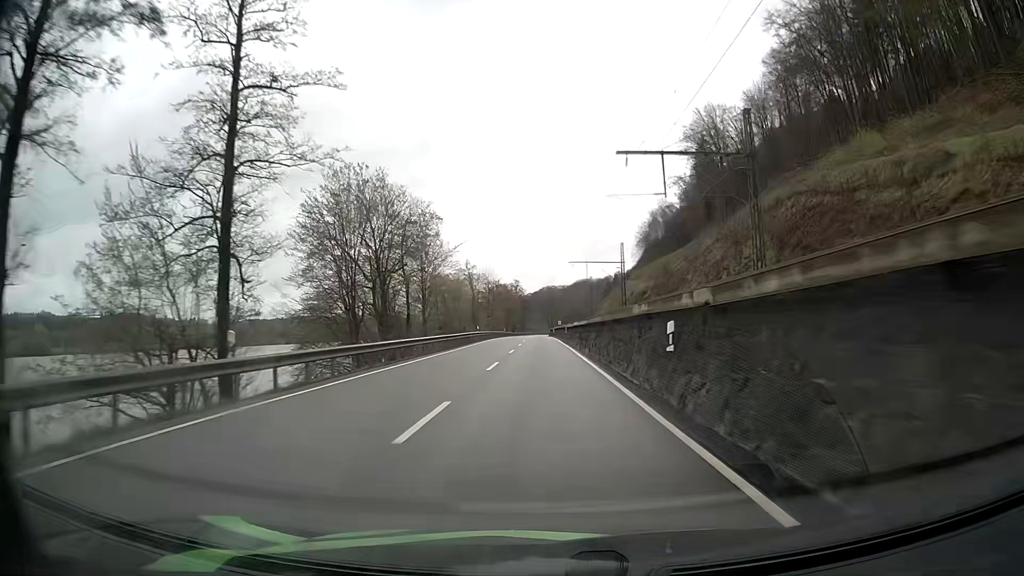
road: primary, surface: asphalt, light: Day
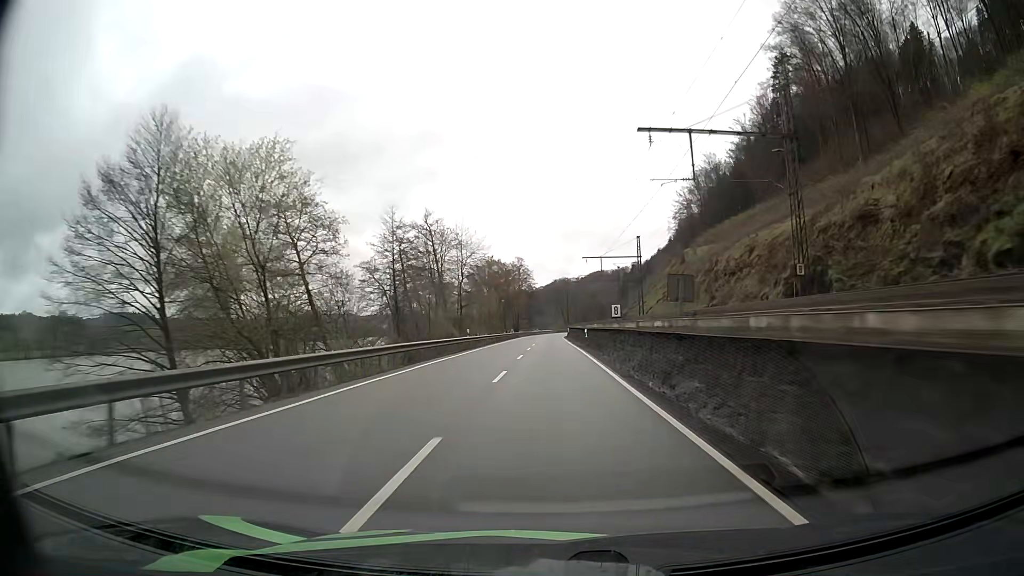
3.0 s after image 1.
(-1.0, +63.3) m; -1°
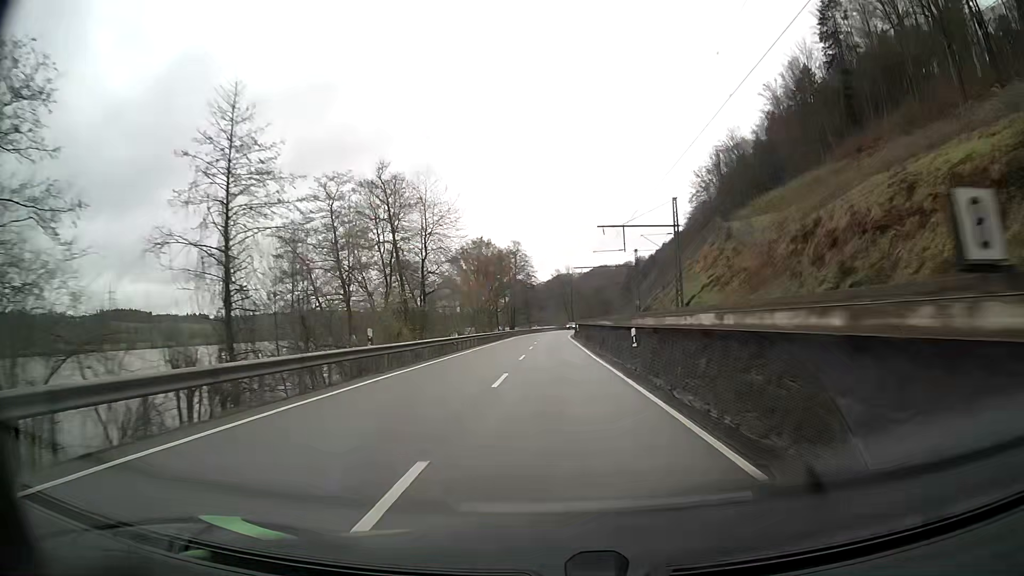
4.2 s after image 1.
(0.0, +25.4) m; 0°
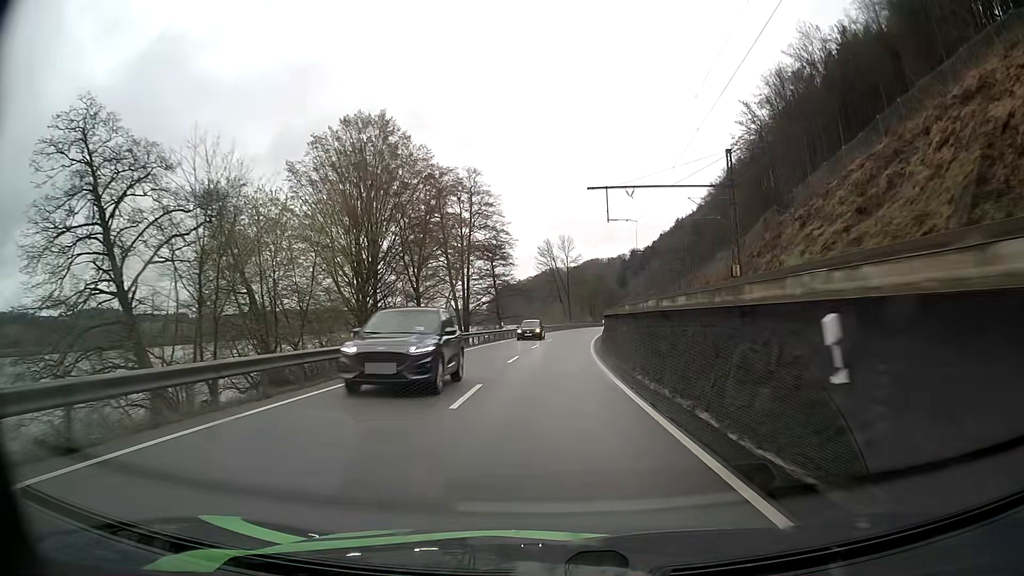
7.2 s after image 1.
(+0.4, +63.8) m; +1°
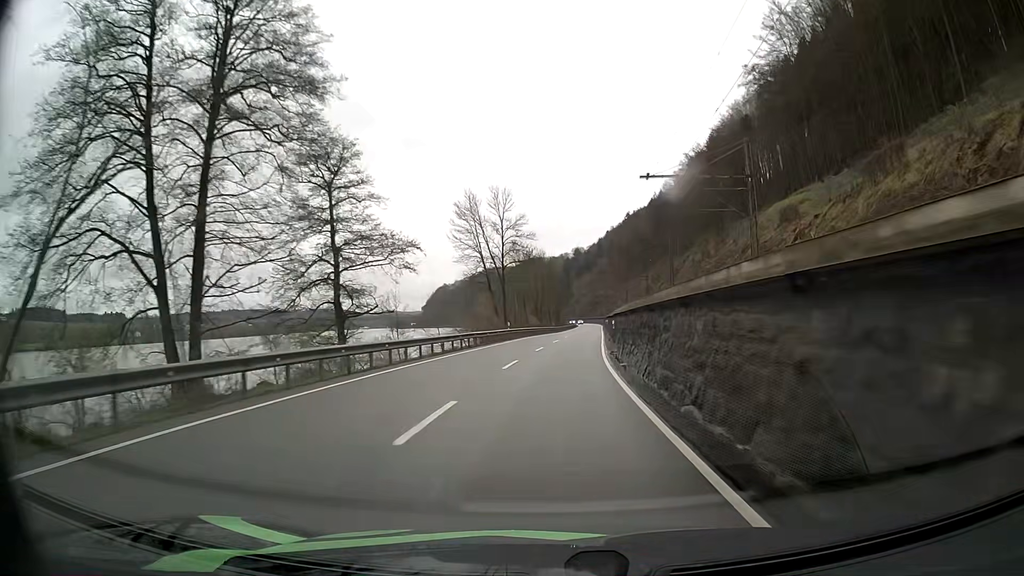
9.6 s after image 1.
(+1.8, +50.8) m; +5°
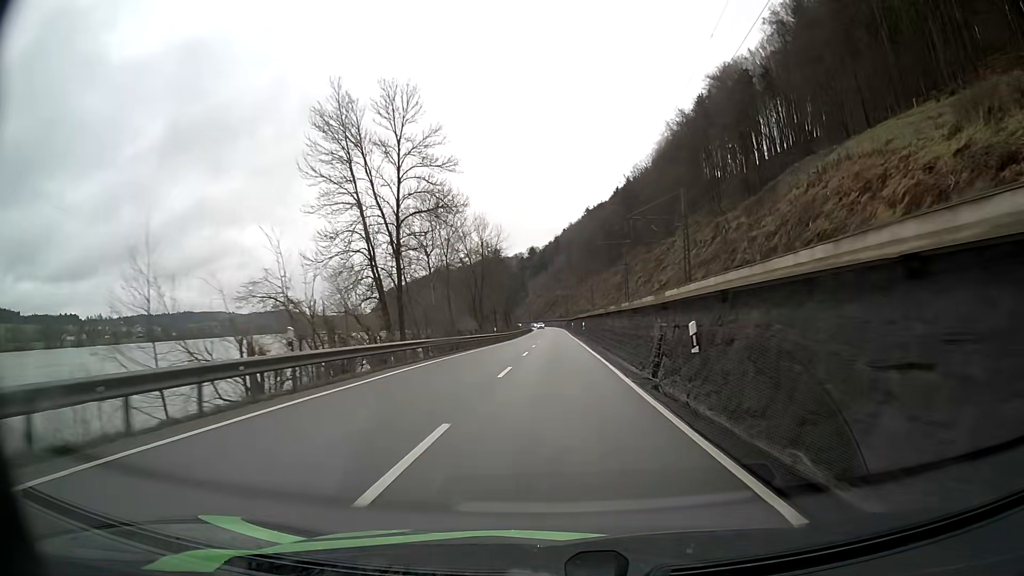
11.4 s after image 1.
(+1.4, +38.0) m; +4°
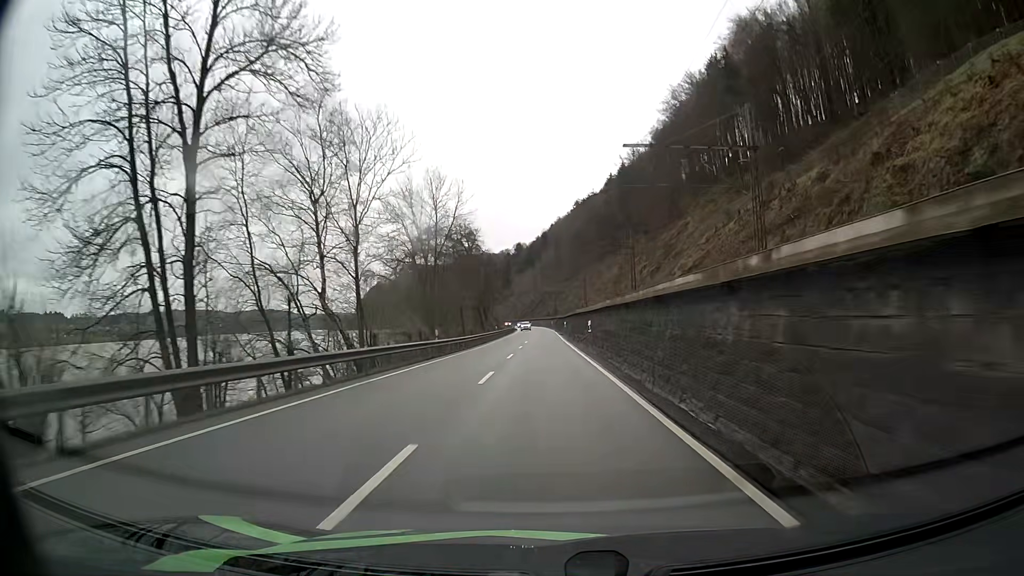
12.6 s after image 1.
(+0.3, +25.3) m; +1°
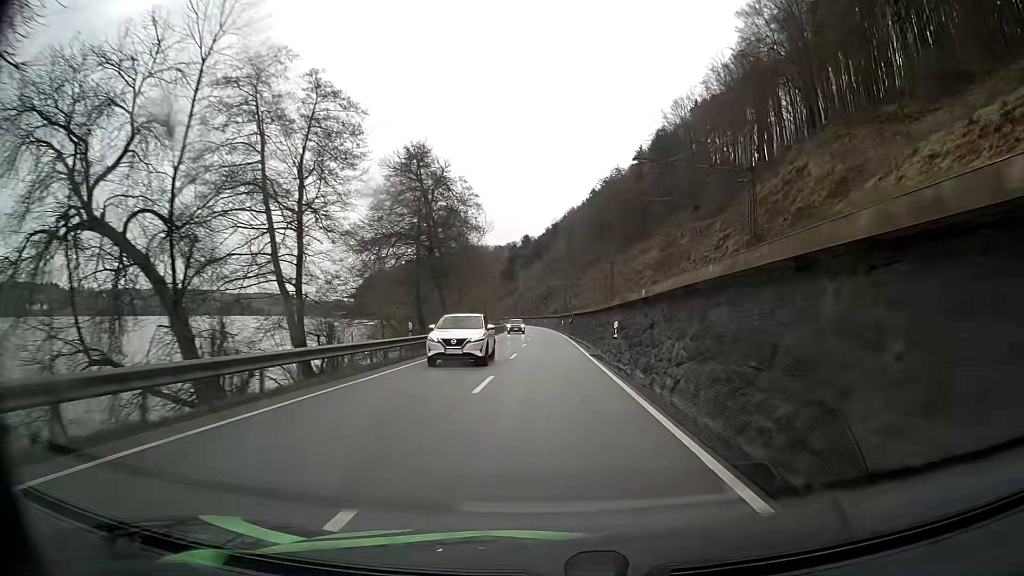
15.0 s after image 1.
(-0.4, +50.7) m; 0°
(0, +10) (0, +20) (0, +30) (0, +40) (0, +50) (0, +60) (0, +70) (-1, +80) (-1, +90) (-1, +100) m
